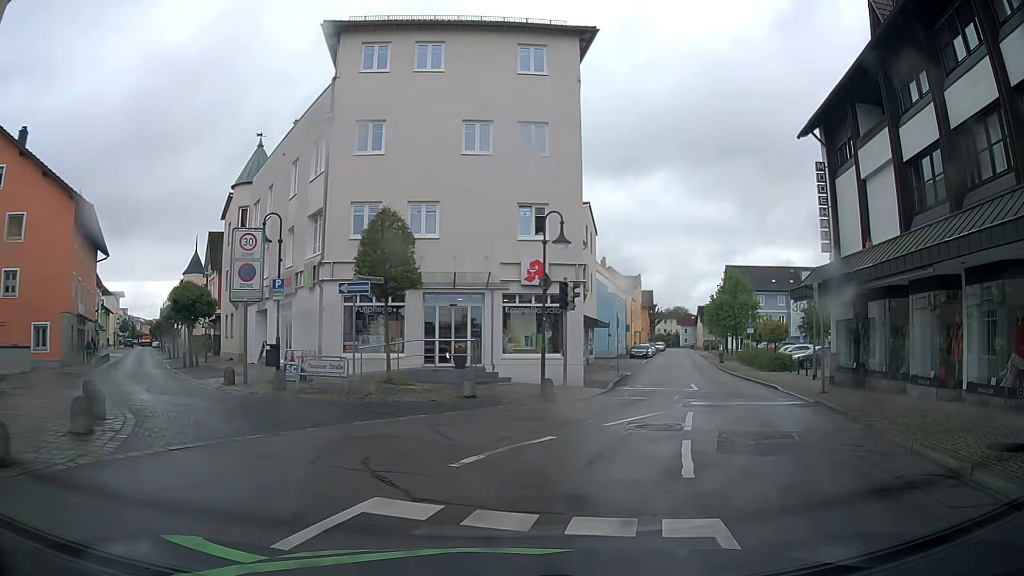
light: Day
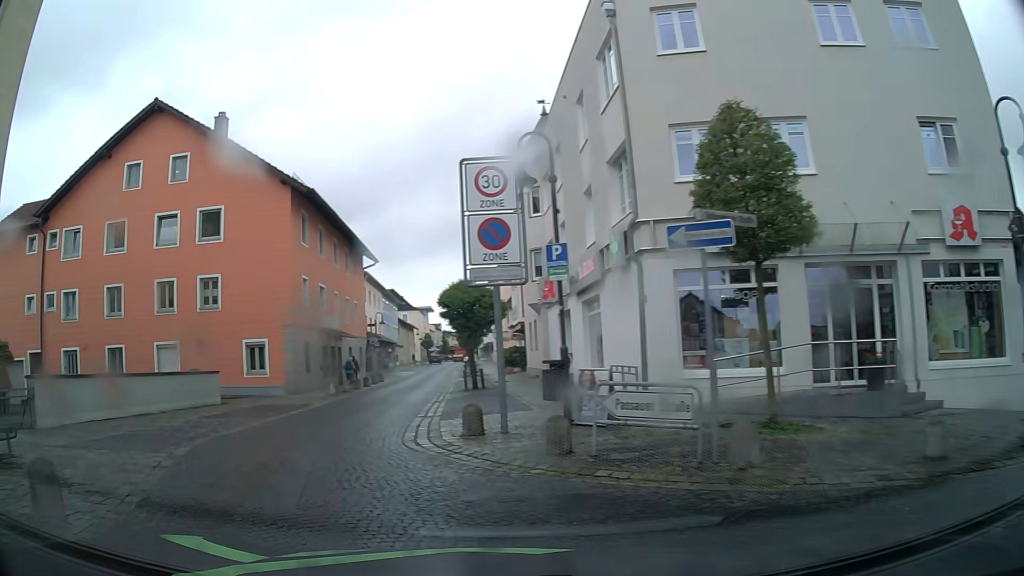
(-1.1, +8.9) m; -27°
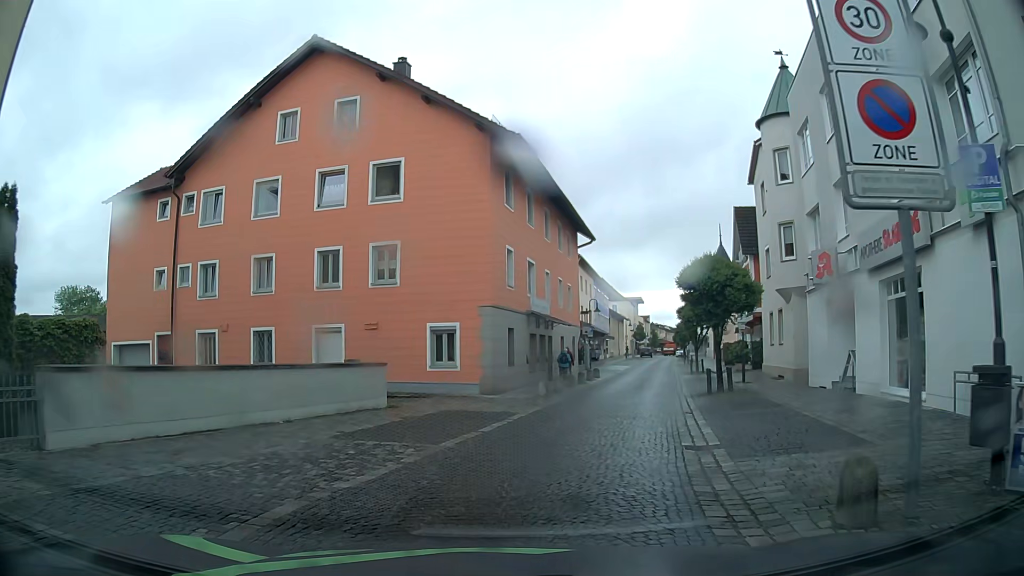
(-1.2, +5.8) m; -19°
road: residential
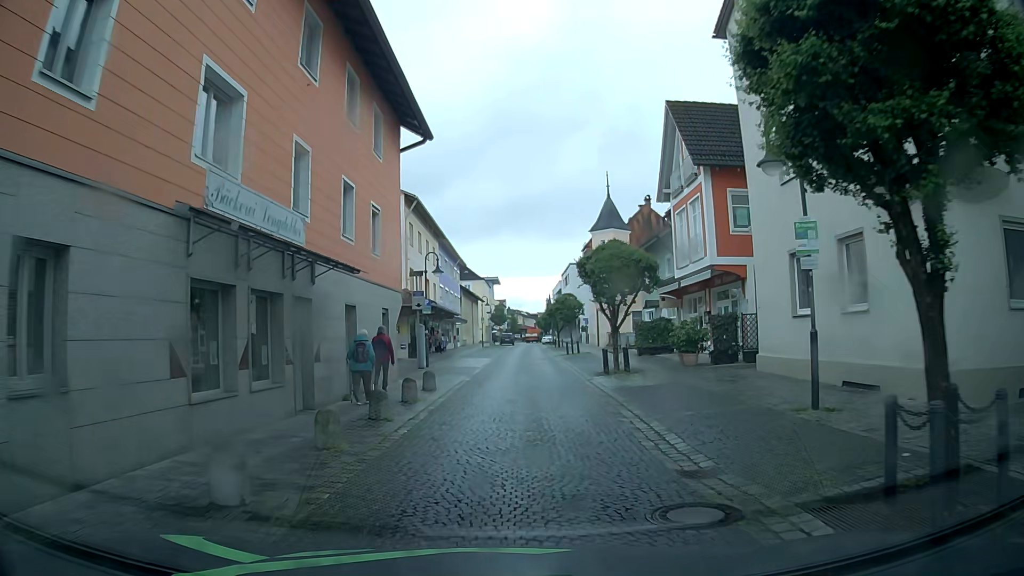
(+2.9, +18.1) m; +13°
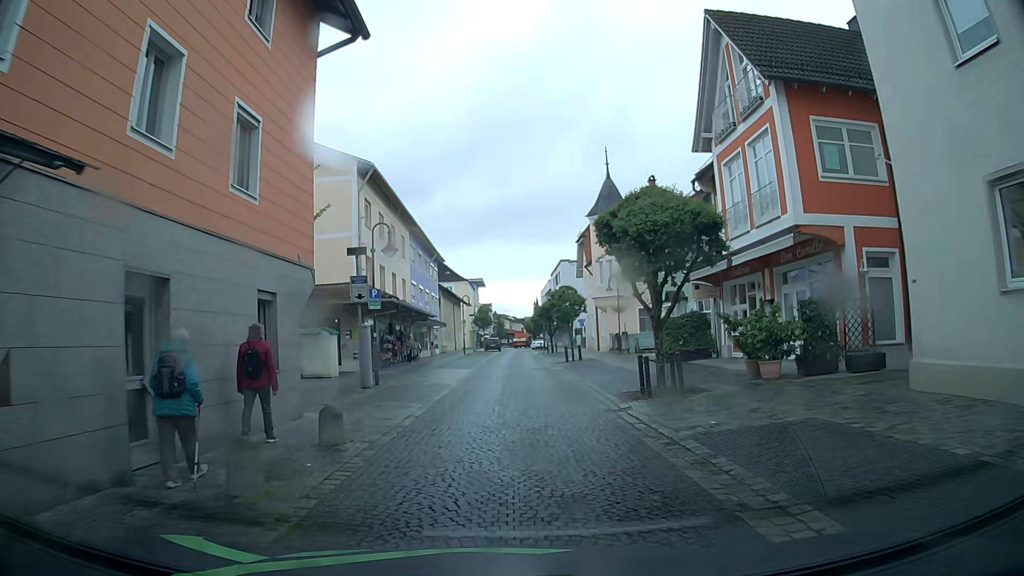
(+0.1, +8.6) m; +1°
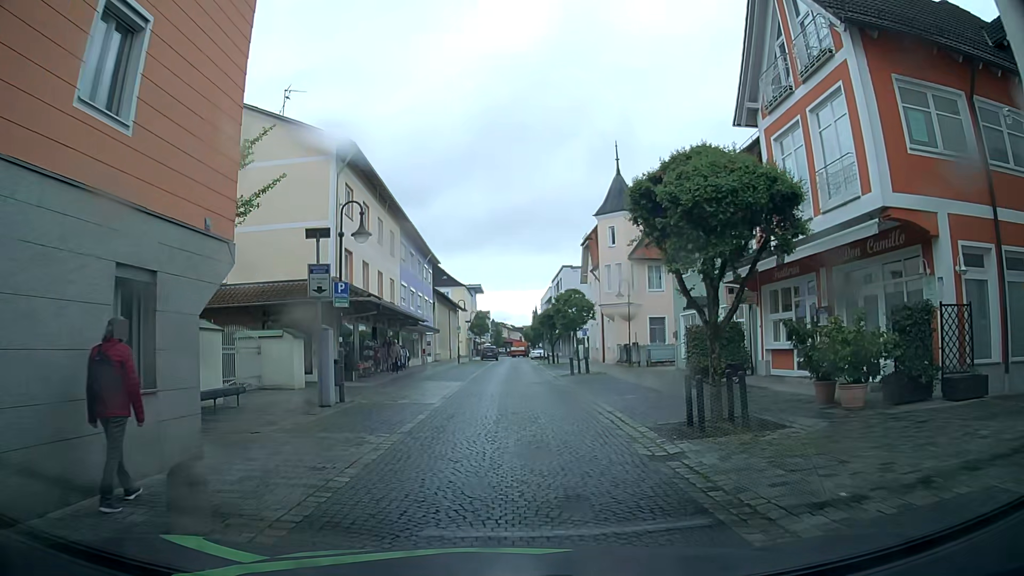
(0.0, +4.1) m; -1°
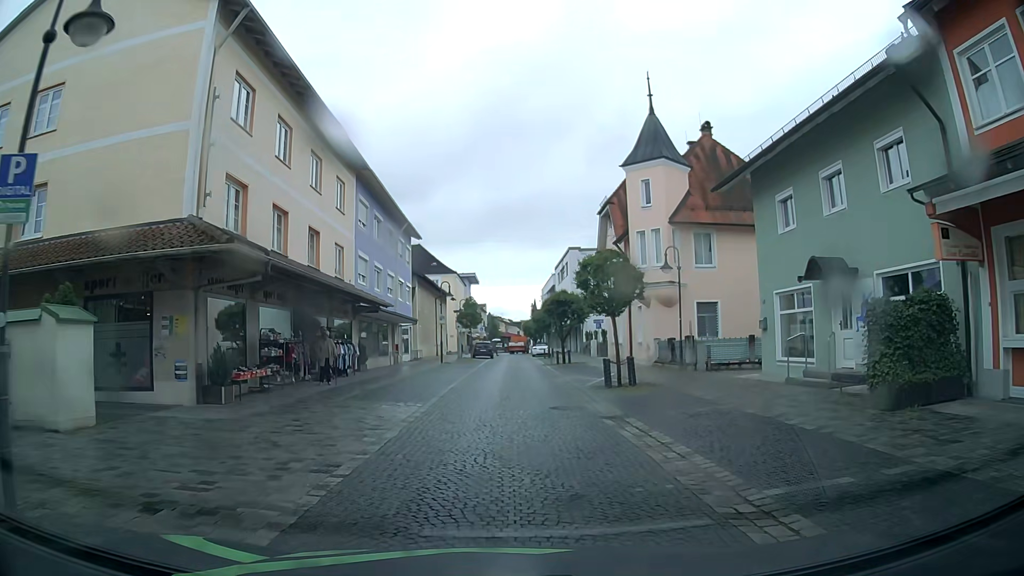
(+0.3, +11.7) m; +1°
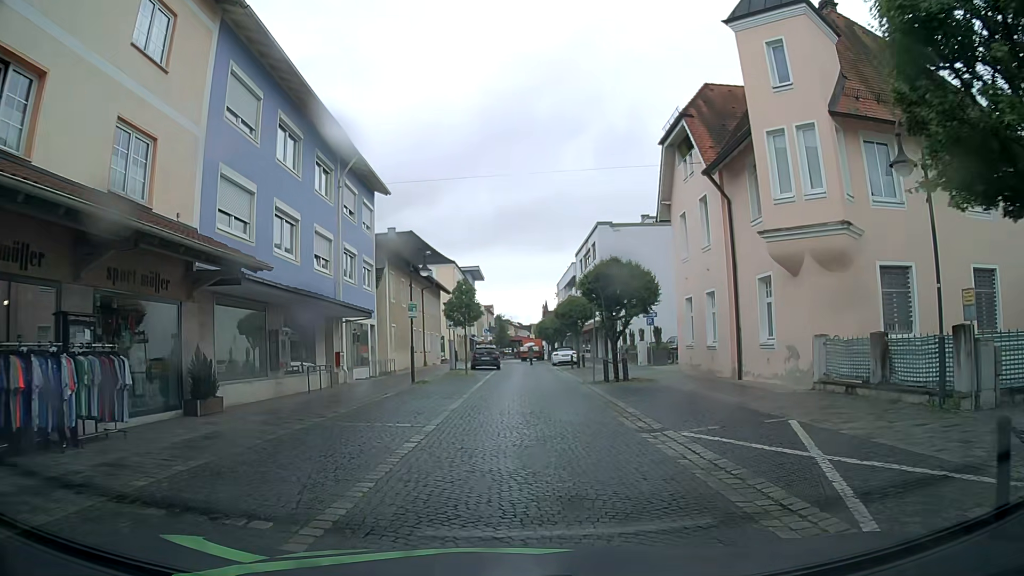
(-0.1, +16.2) m; +1°
(0, +10) (0, +20) (+1, +30) (+9, +35) (+19, +35) (+29, +35) (+39, +34) (+48, +31) (+57, +26) (+64, +19) m
